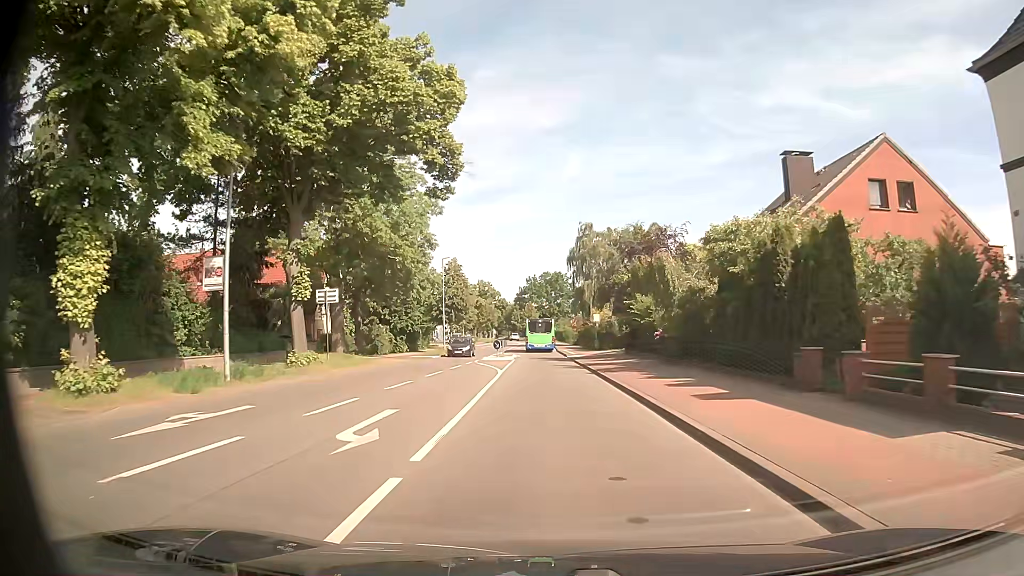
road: secondary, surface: asphalt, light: Day
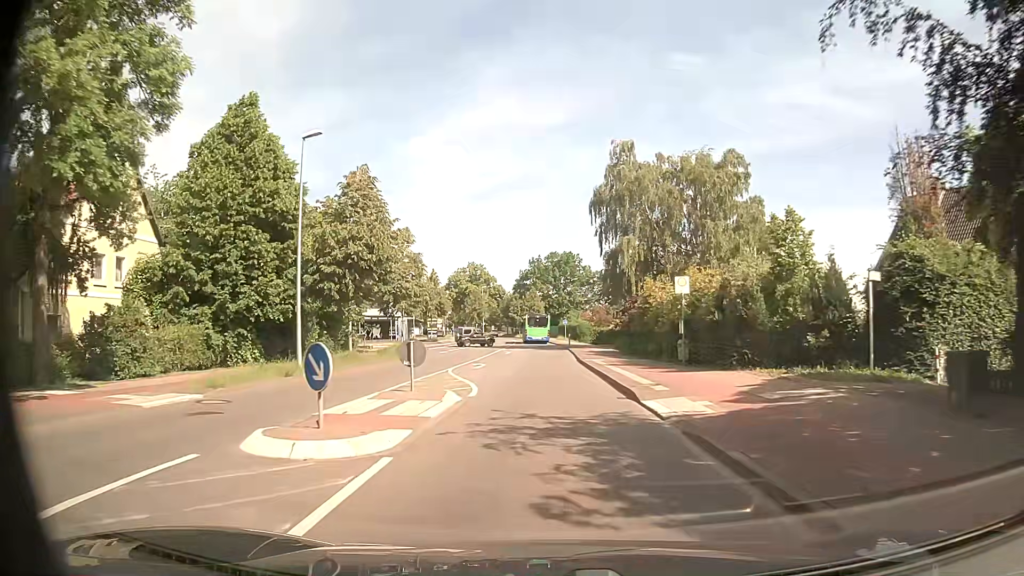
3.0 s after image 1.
(-0.5, +35.3) m; -1°
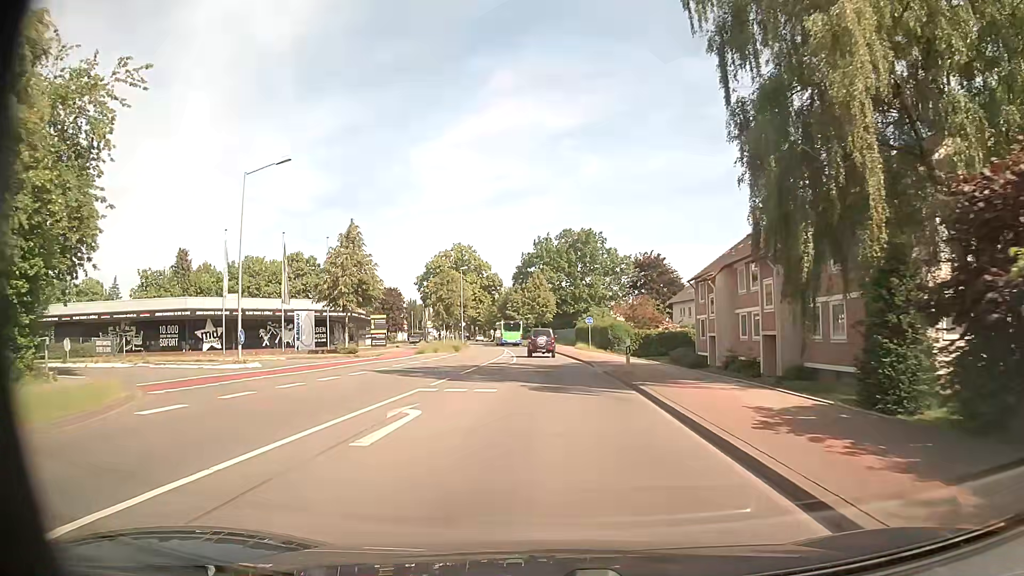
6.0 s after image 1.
(-0.3, +35.8) m; -1°
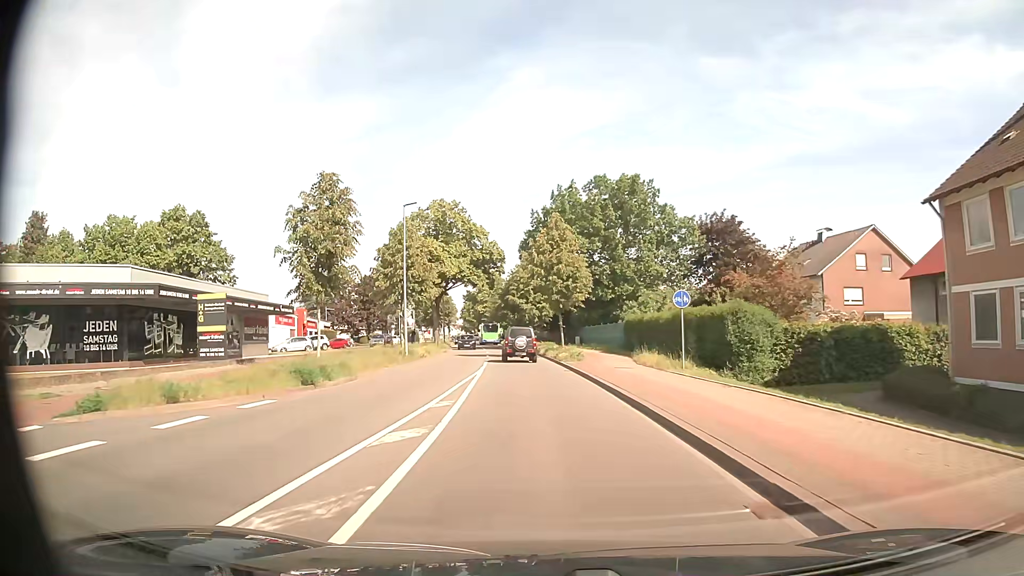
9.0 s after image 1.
(-0.2, +34.2) m; -2°
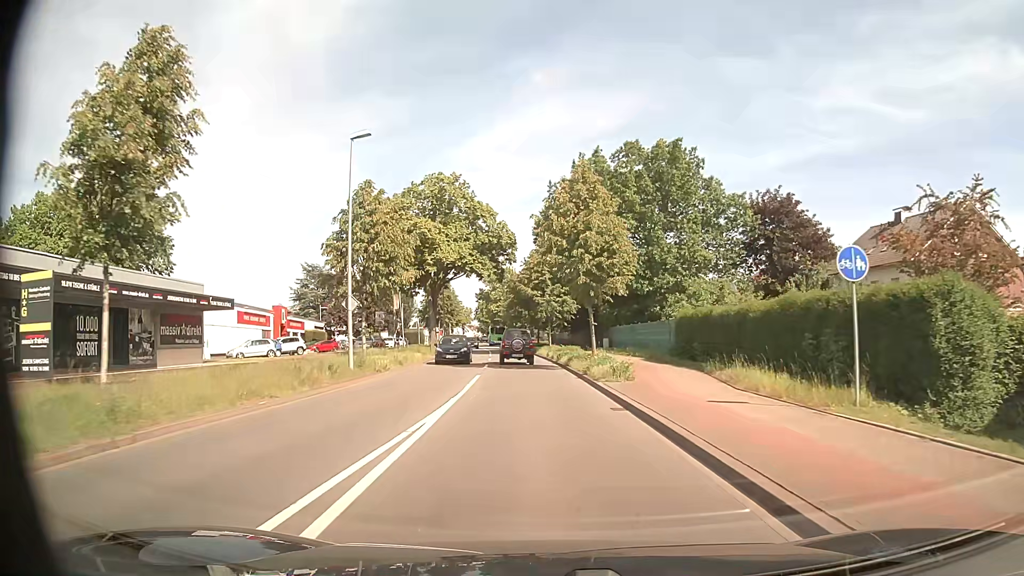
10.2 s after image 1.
(-0.2, +12.6) m; -1°
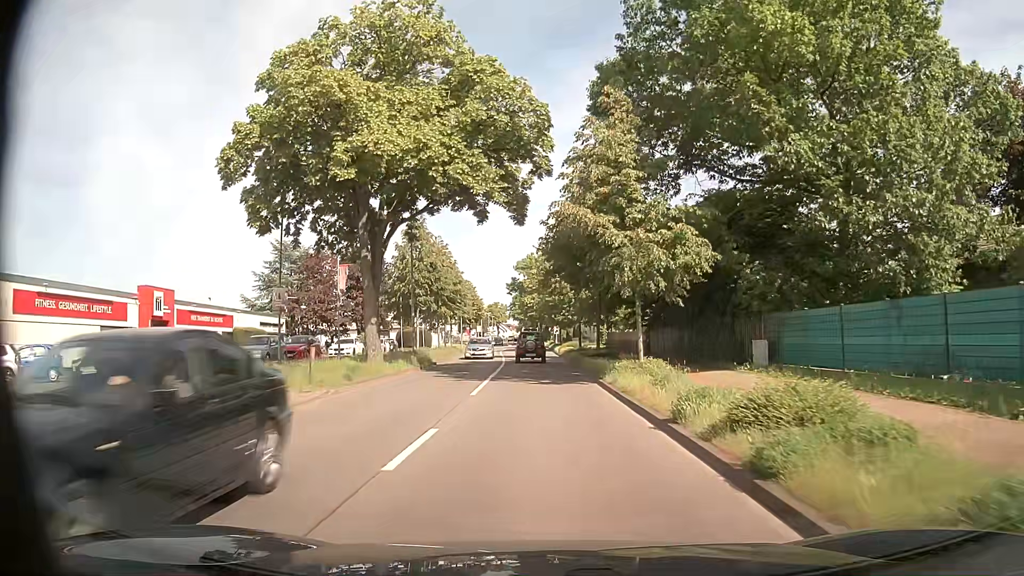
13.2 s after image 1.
(-1.3, +31.3) m; -4°
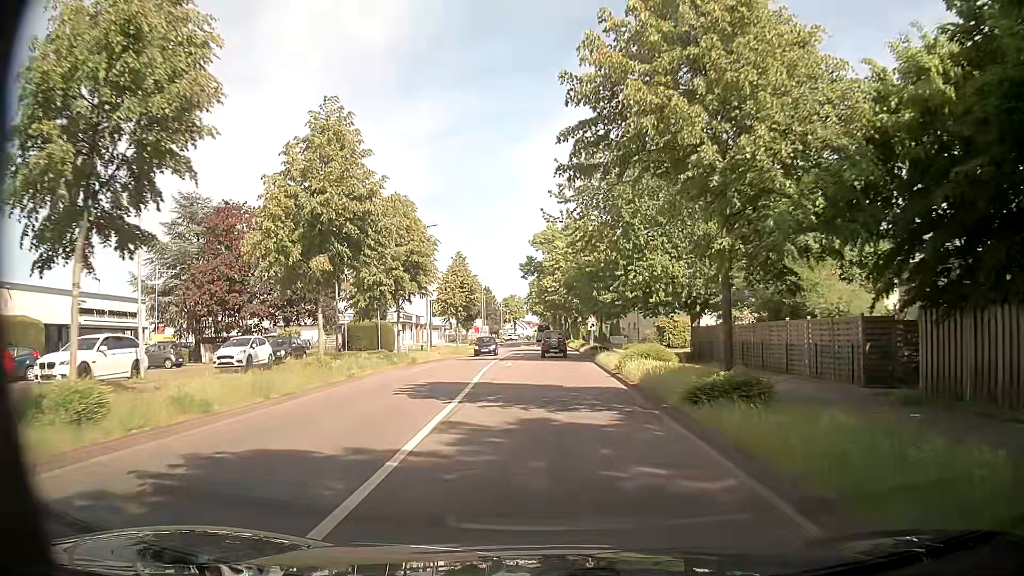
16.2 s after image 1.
(-0.7, +31.9) m; -2°
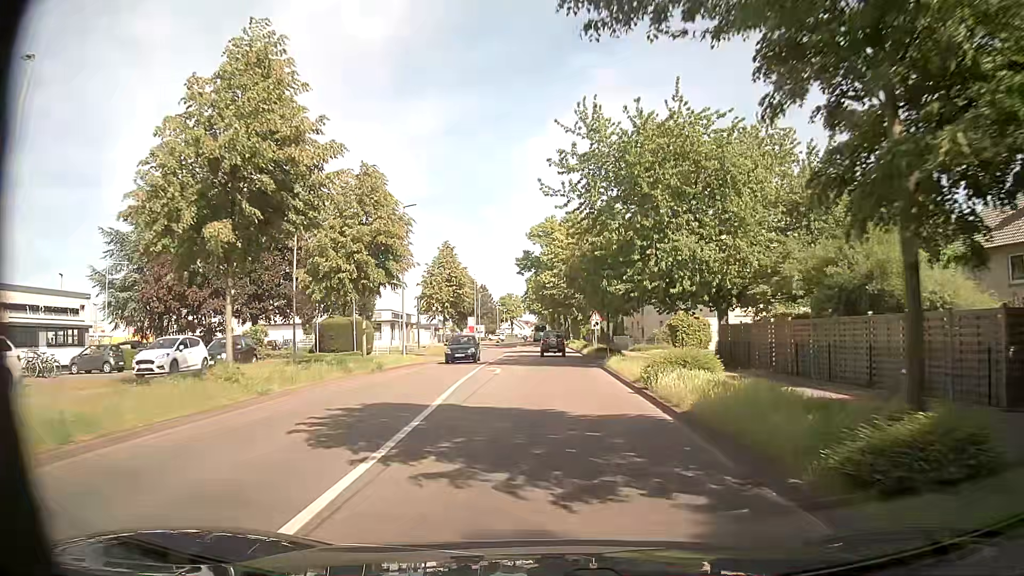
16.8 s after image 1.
(0.0, +6.4) m; 0°
(0, +10) (0, +20) (0, +30) (0, +40) (0, +50) (0, +60) (0, +70) (0, +80) (0, +90) (0, +100) m
